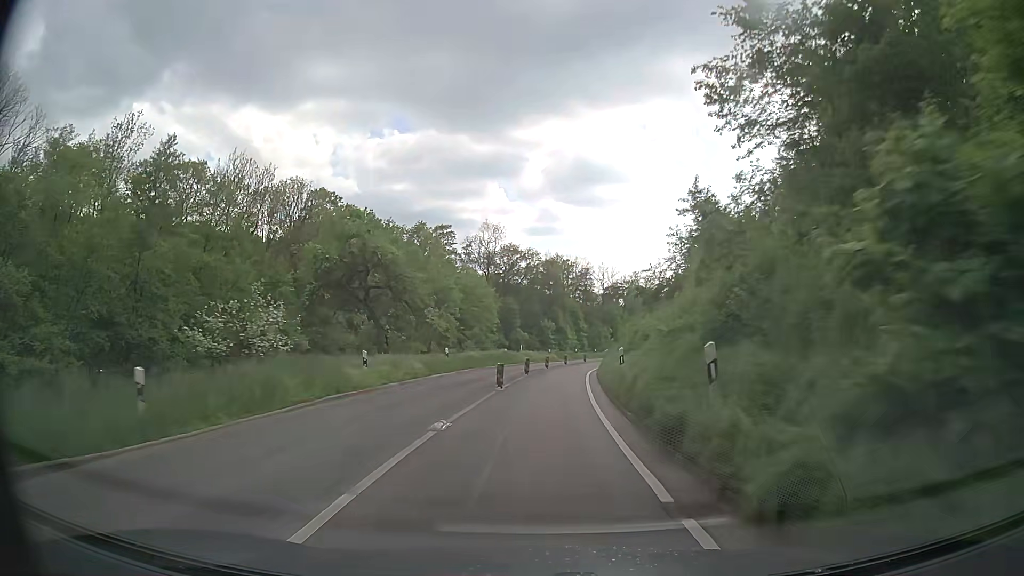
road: secondary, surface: asphalt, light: Day
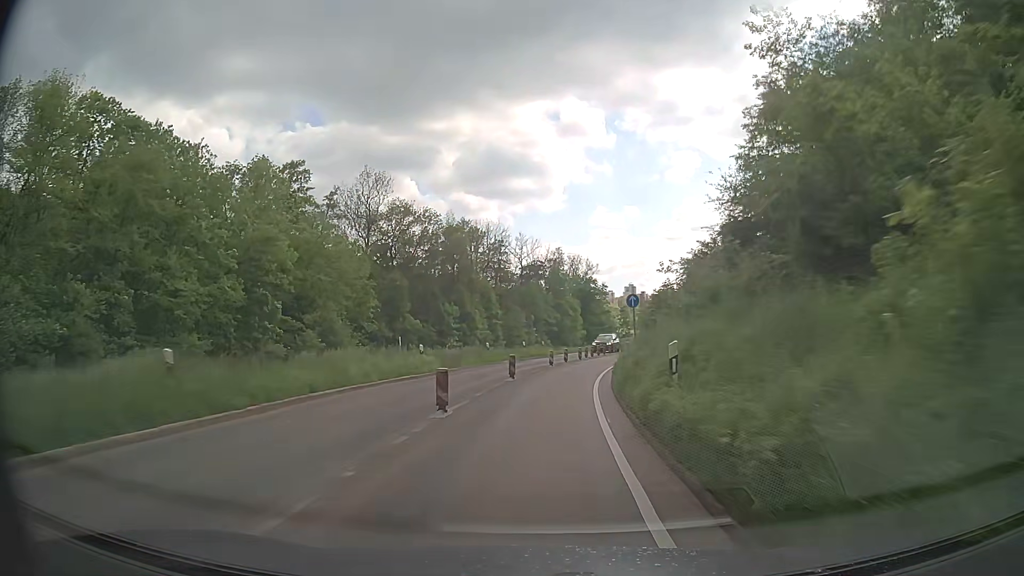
(+2.4, +39.0) m; +7°
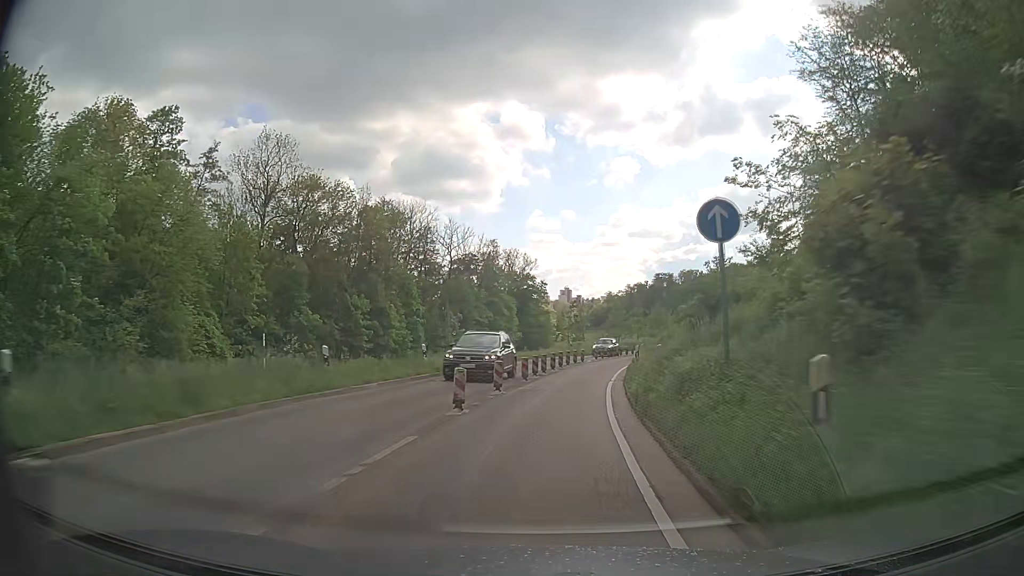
(+0.8, +19.7) m; +6°
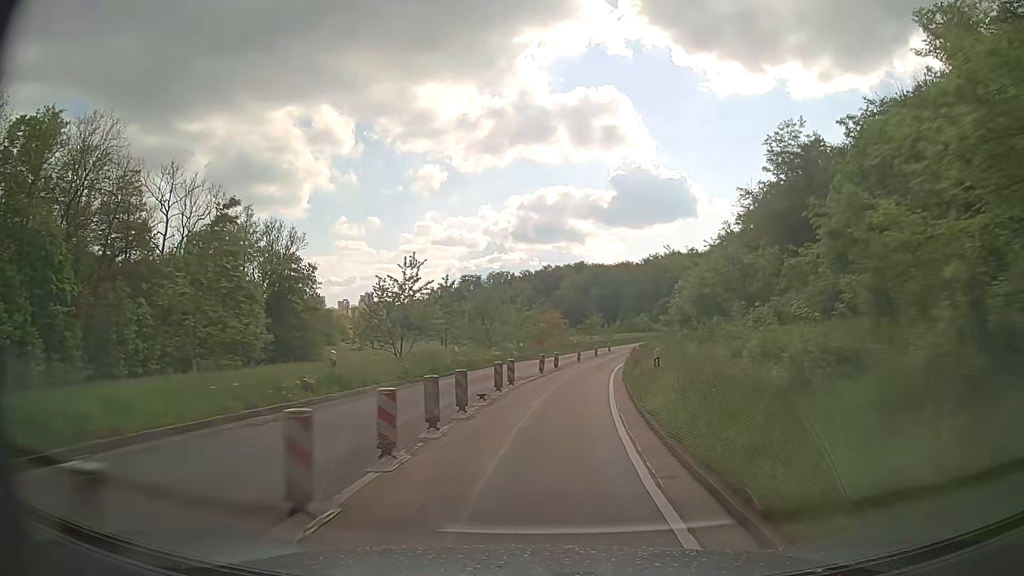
(+6.9, +49.3) m; +16°
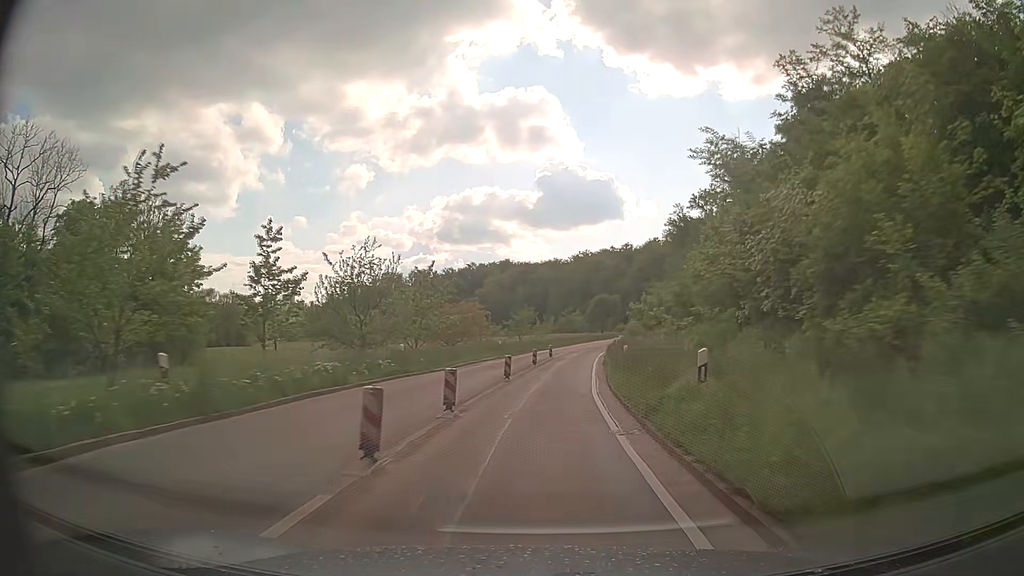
(+1.3, +20.3) m; +7°
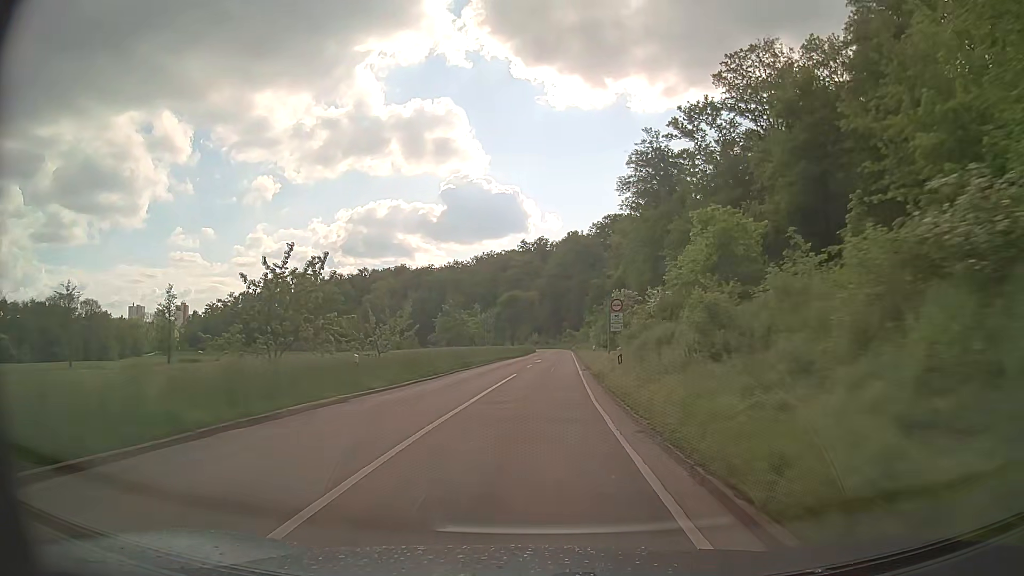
(+4.3, +51.7) m; +8°
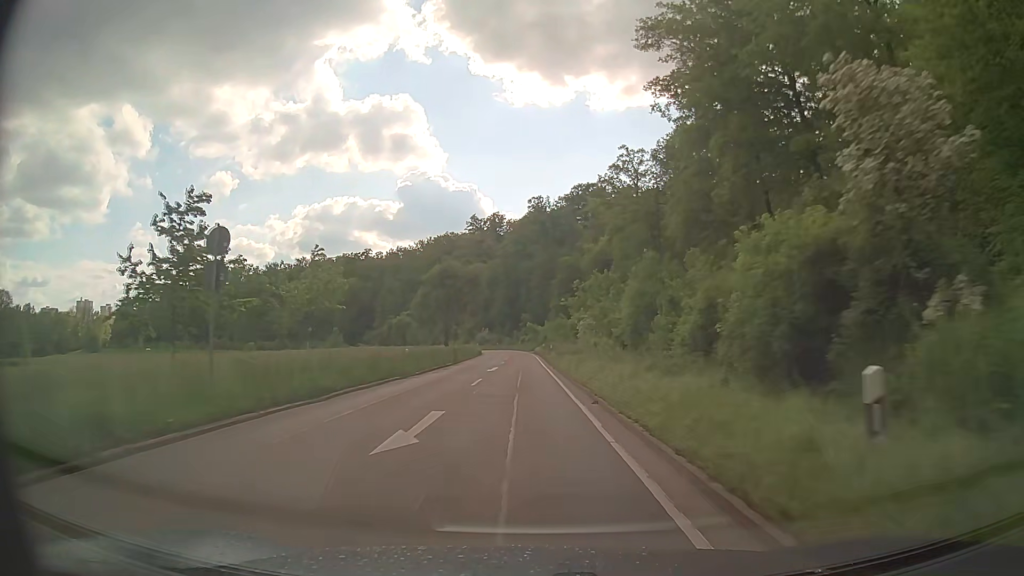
(+1.8, +41.6) m; +4°
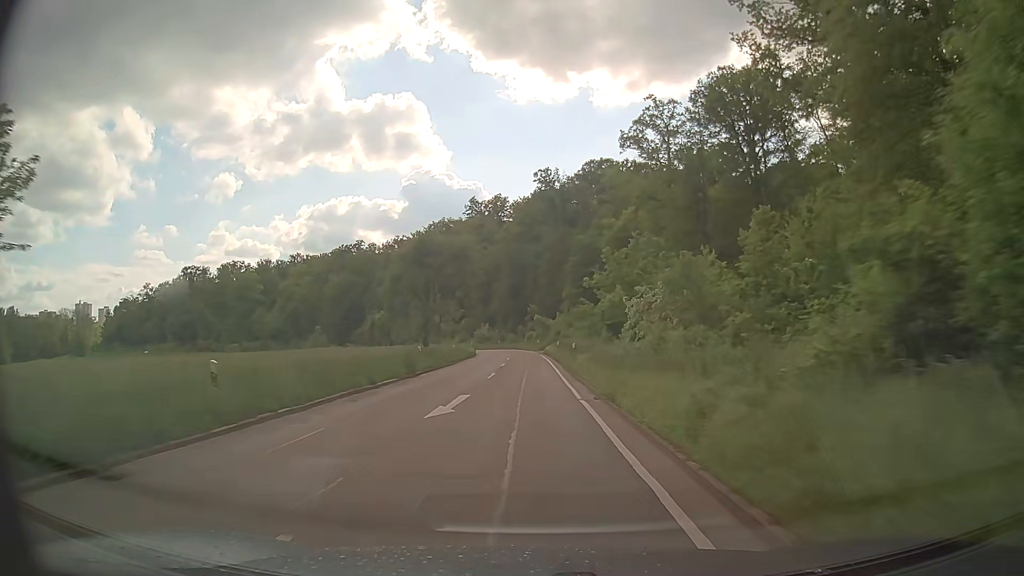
(0.0, +20.7) m; 0°
(0, +10) (0, +20) (0, +30) (0, +40) (0, +50) (-1, +60) (-1, +70) (-2, +80) (-4, +90) (-7, +99) m
